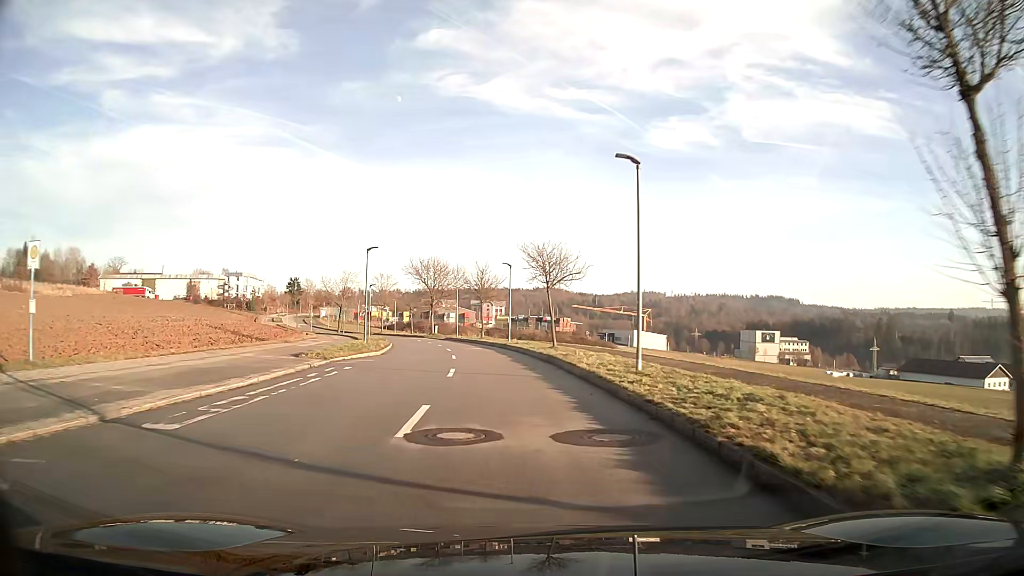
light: Day
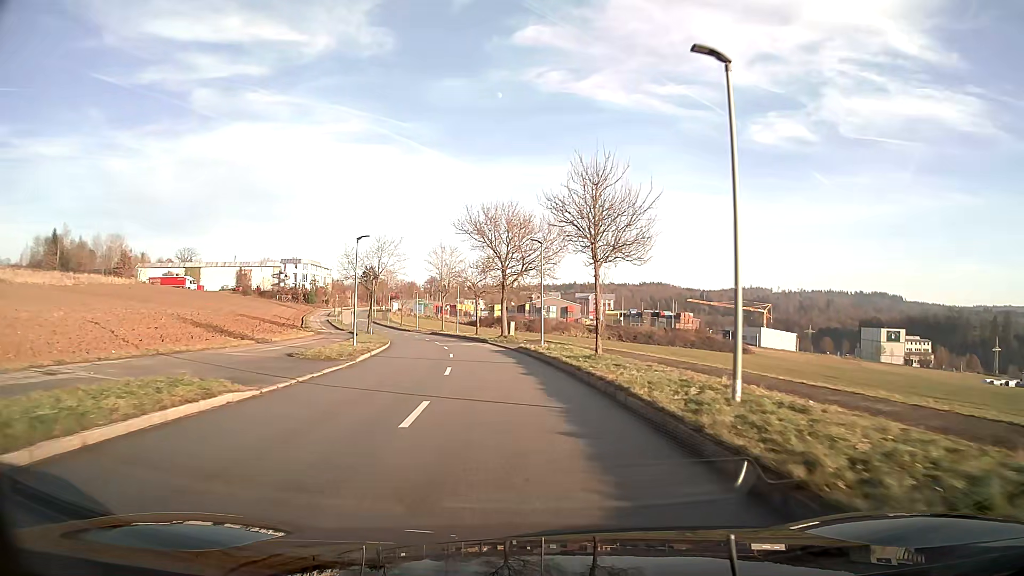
(-2.8, +35.7) m; -9°
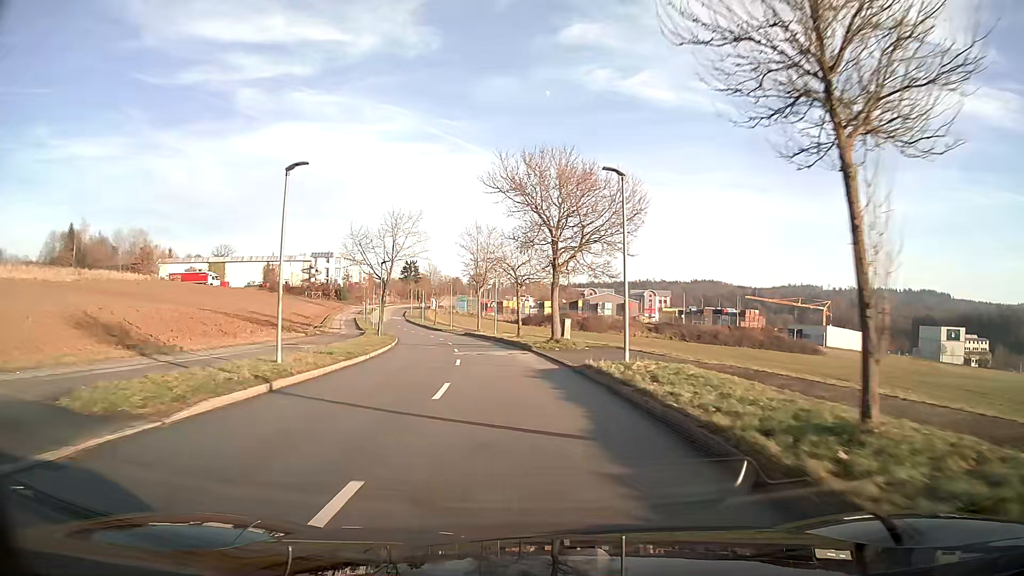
(-0.6, +15.2) m; -4°
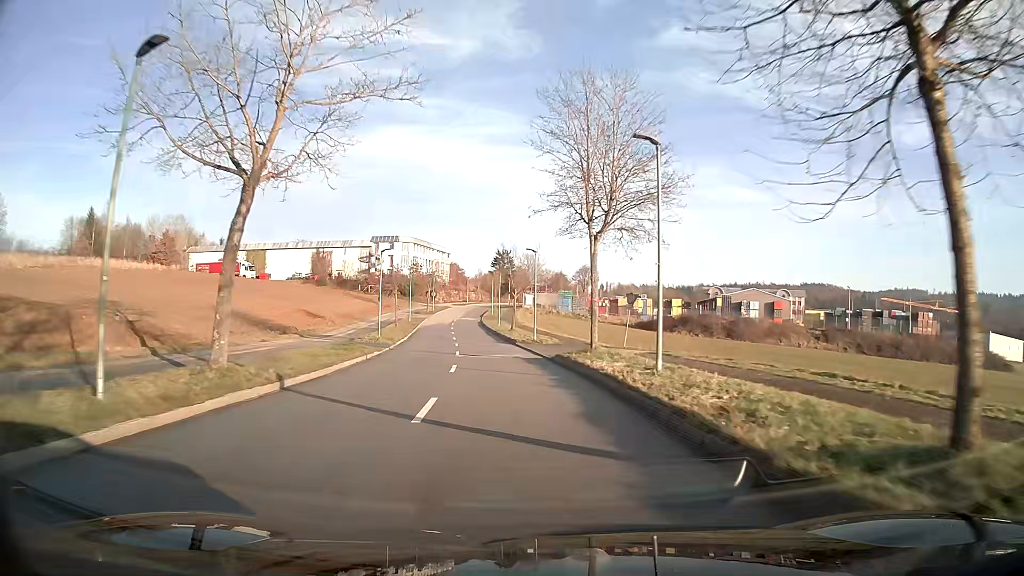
(-3.2, +38.9) m; -9°
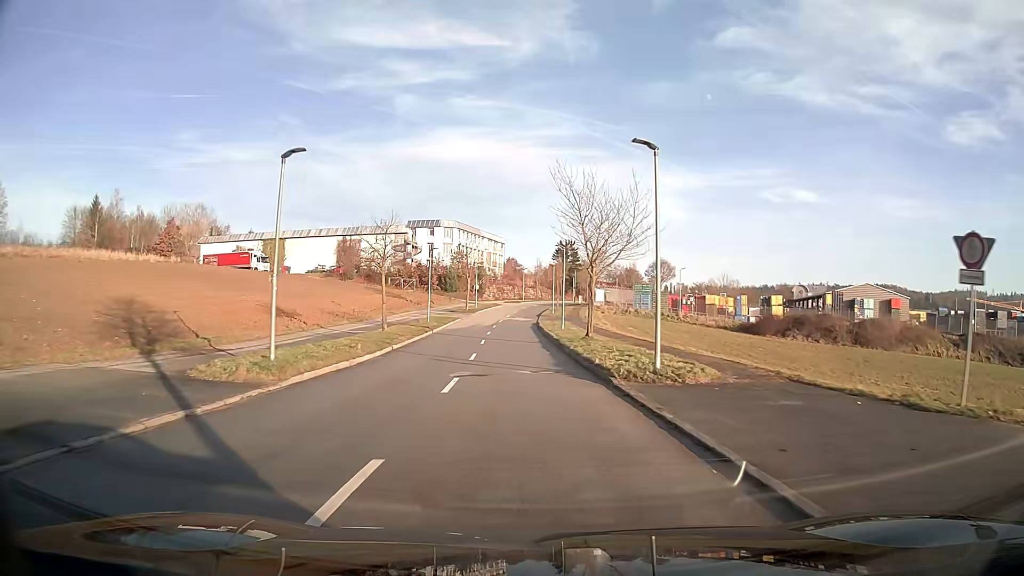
(-1.0, +23.8) m; -5°
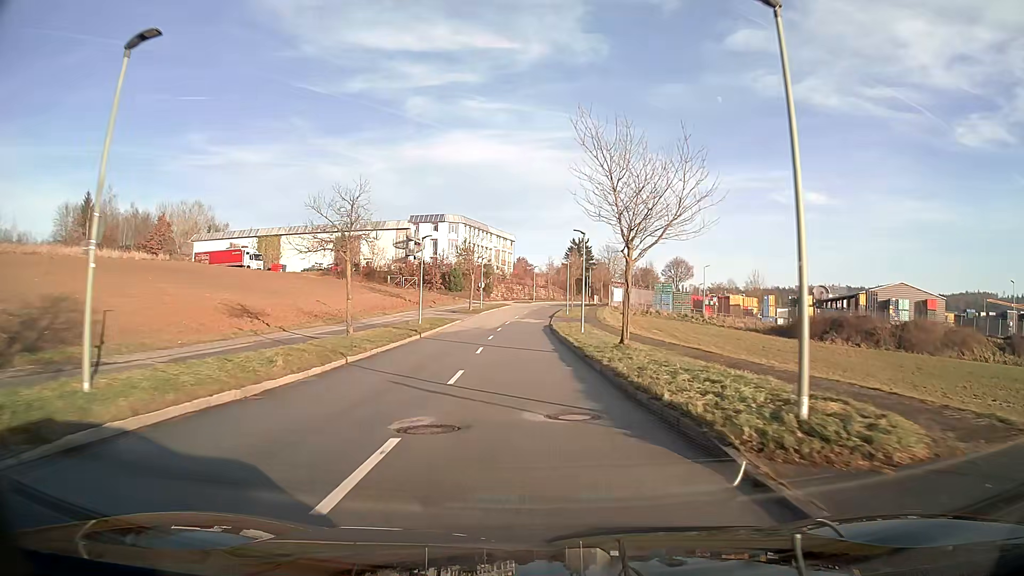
(-0.1, +7.9) m; -1°
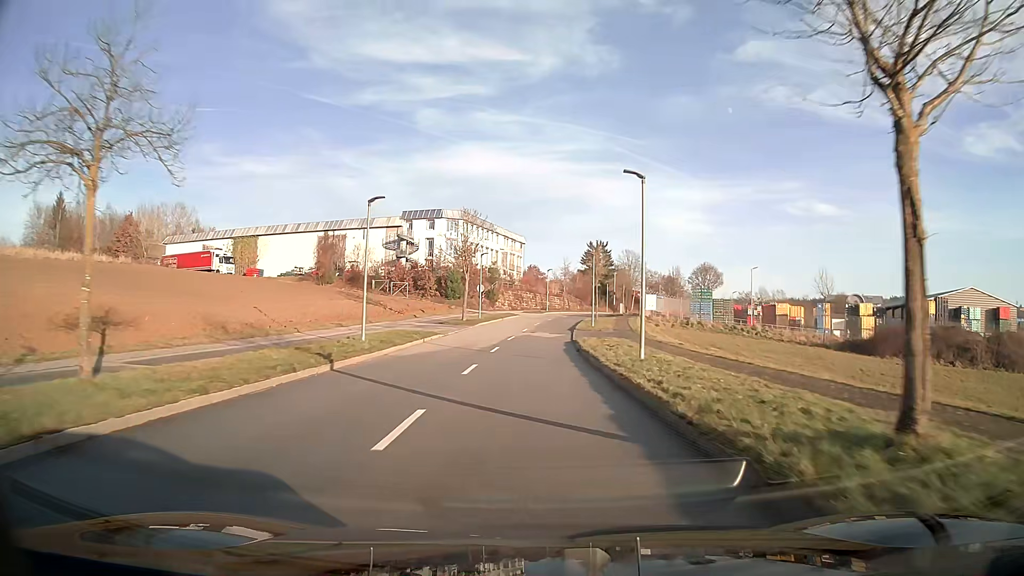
(-0.2, +15.8) m; -1°
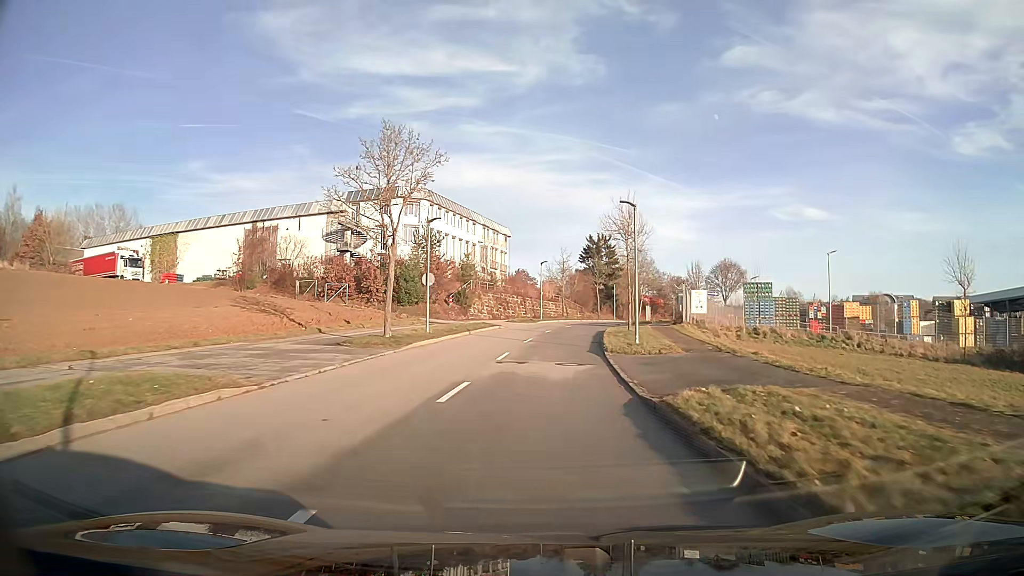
(+0.2, +23.2) m; +1°
(0, +10) (+1, +20) (+1, +30) (+3, +40) (+4, +50) (+6, +59) (+9, +69) (+12, +79) (+16, +88) (+20, +97) m
